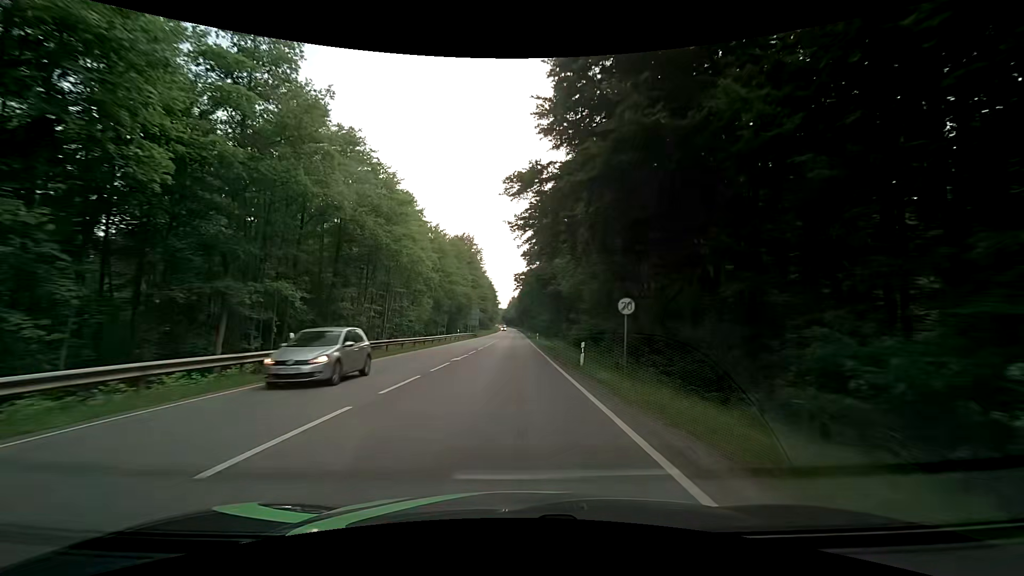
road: secondary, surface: asphalt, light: Day
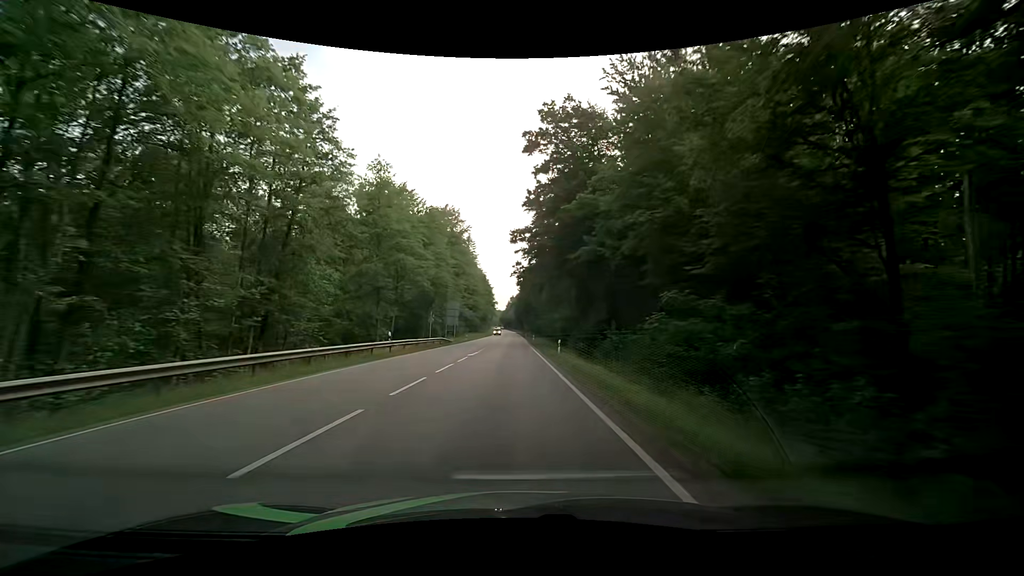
(0.0, +36.3) m; 0°
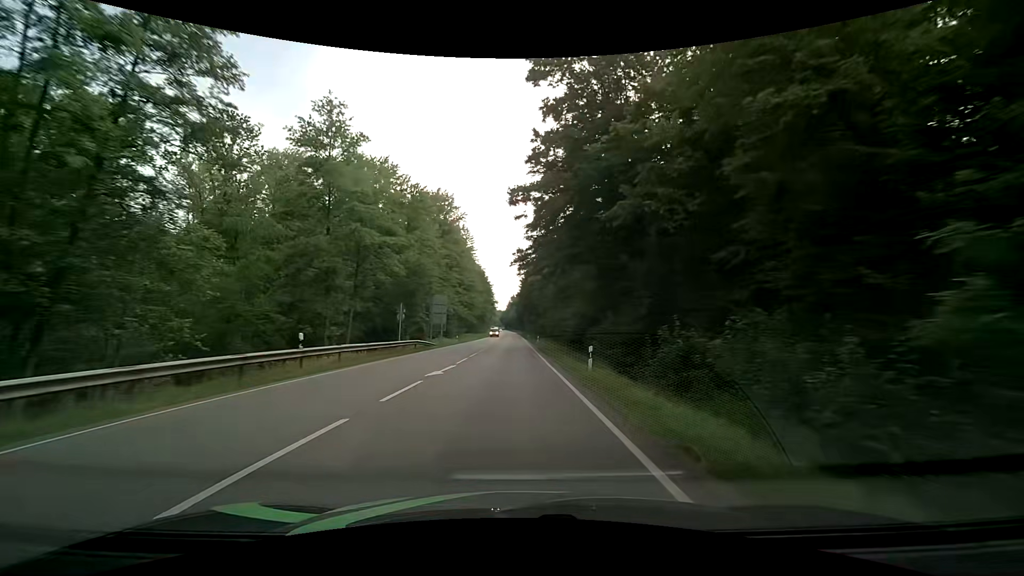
(0.0, +13.2) m; 0°
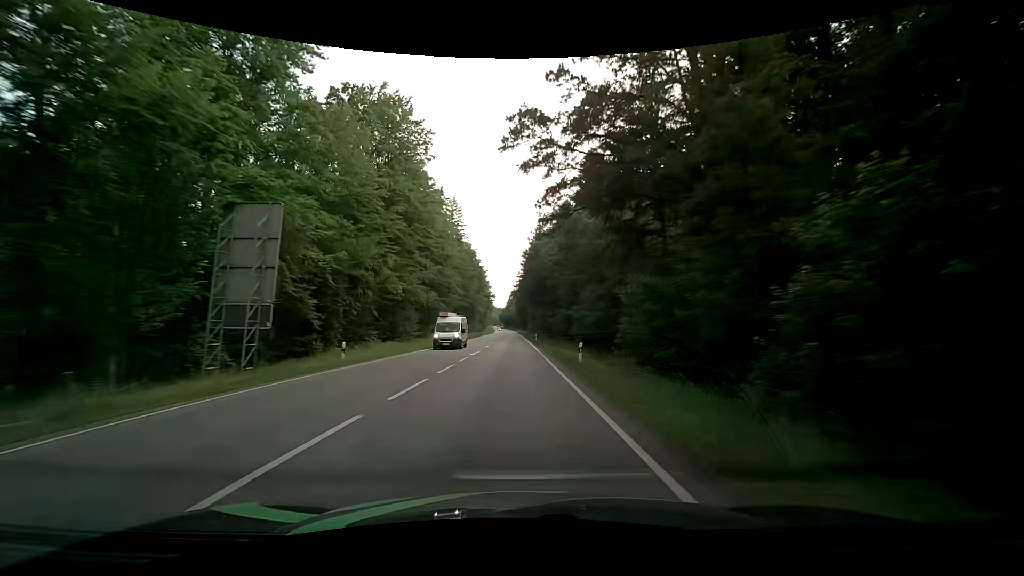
(-0.1, +42.2) m; +1°
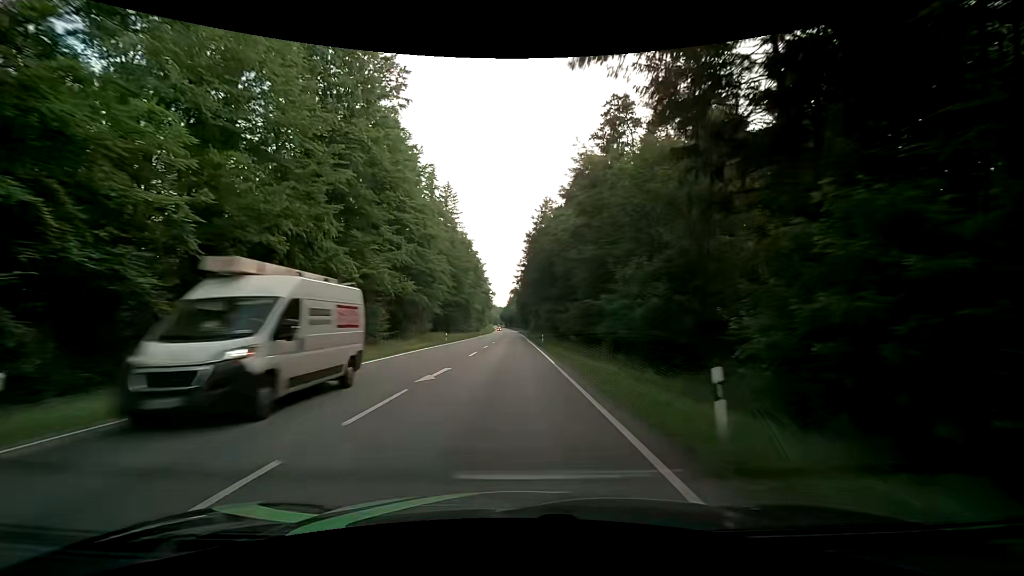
(-0.1, +14.7) m; -1°
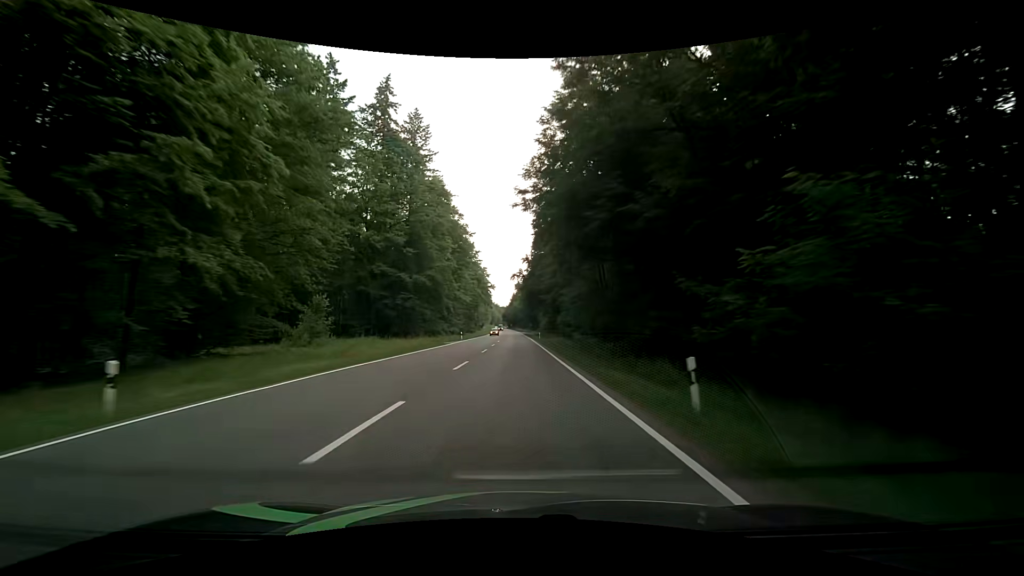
(-0.1, +44.9) m; +1°
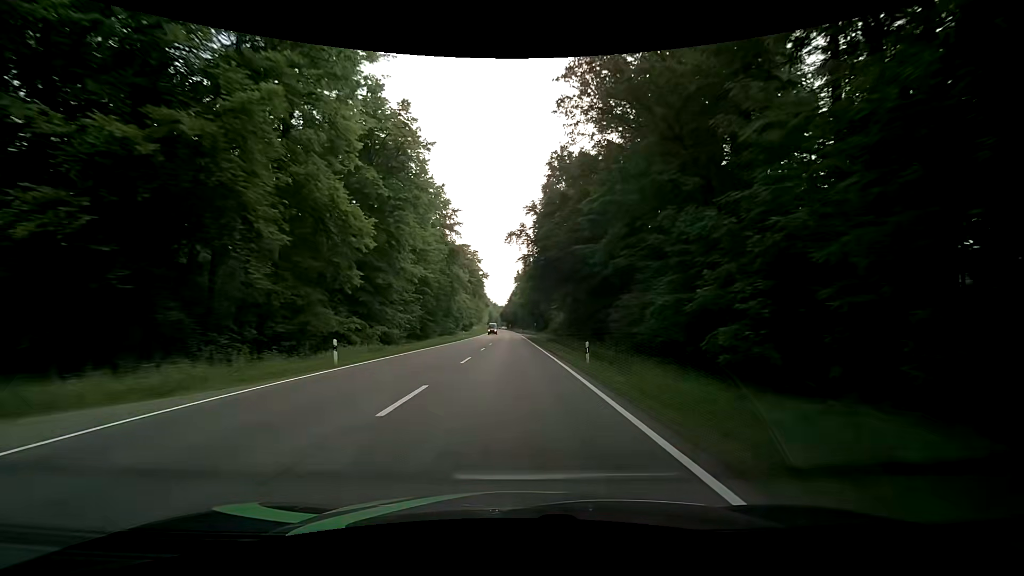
(-0.5, +45.5) m; 0°
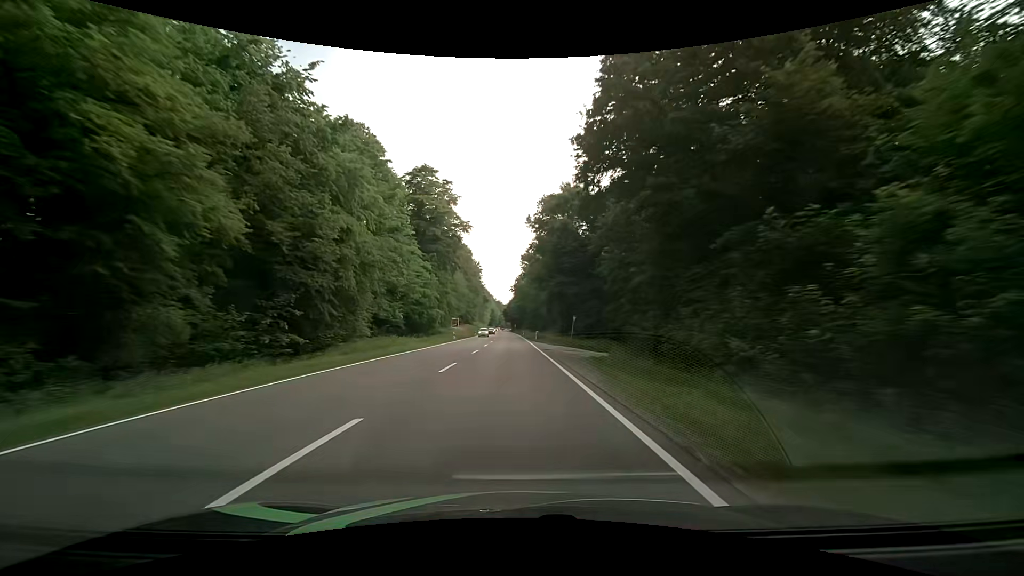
(-0.7, +76.5) m; -1°
